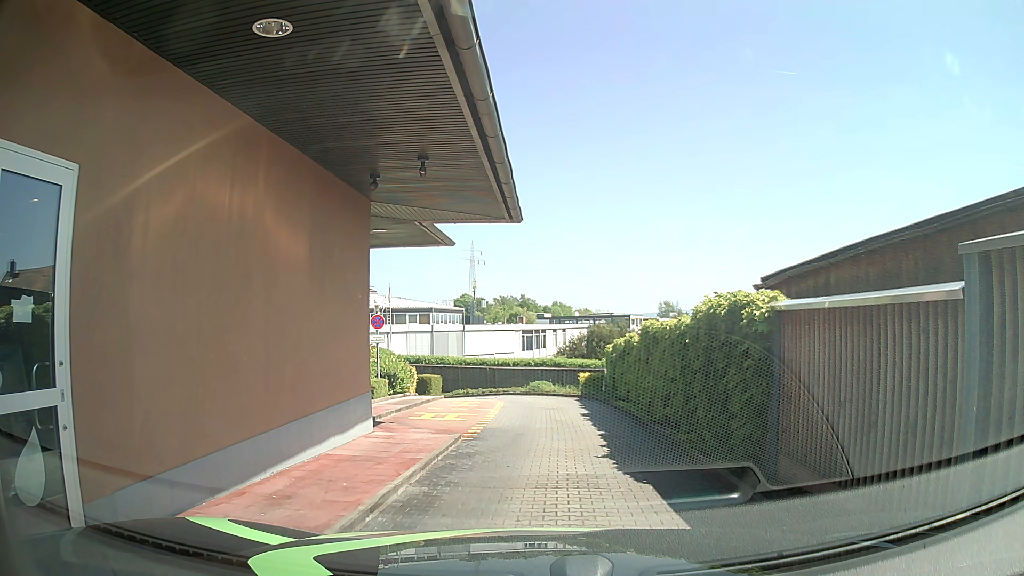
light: Day
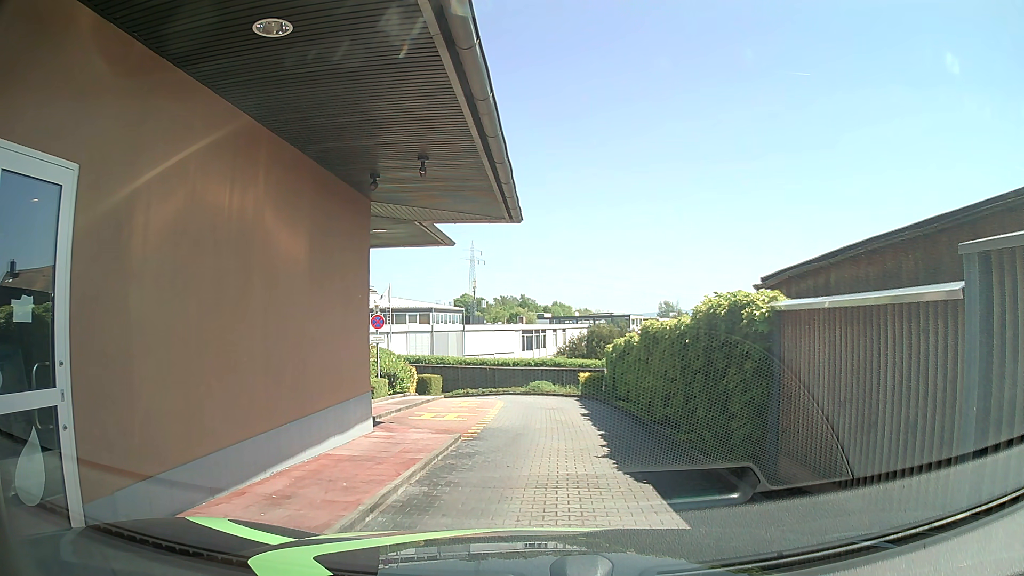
(0.0, 0.0) m; 0°
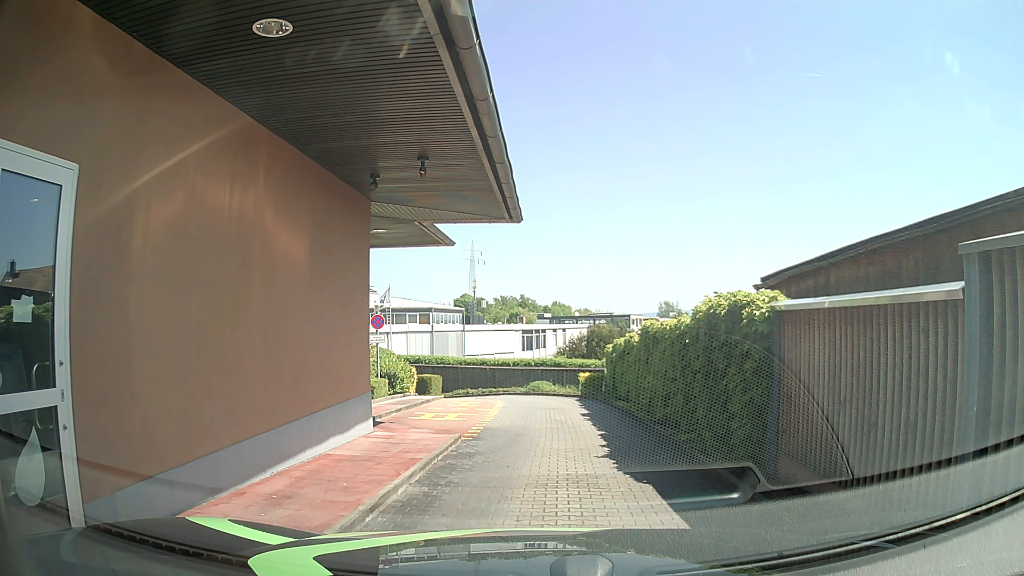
(0.0, 0.0) m; 0°
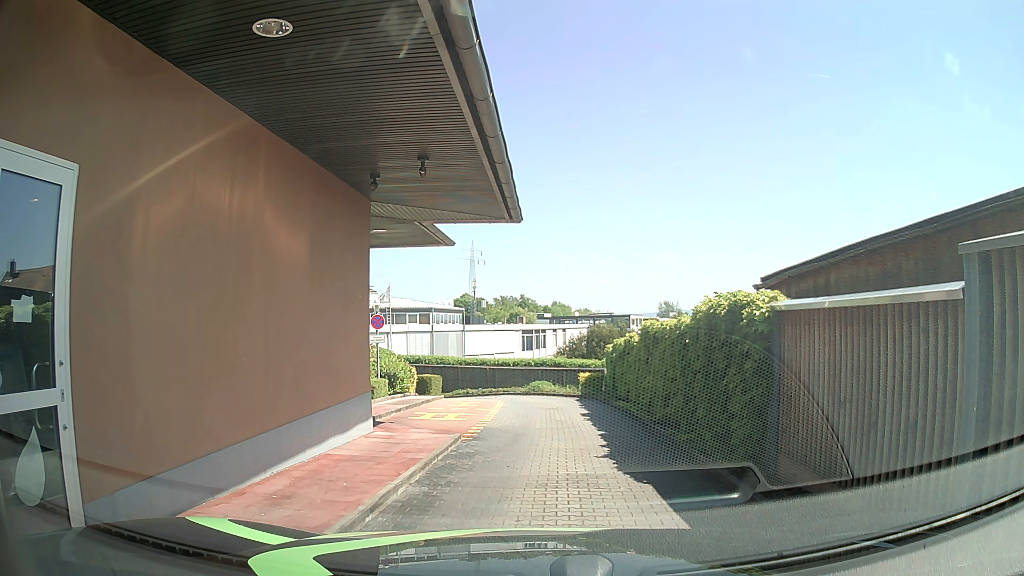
(0.0, 0.0) m; 0°
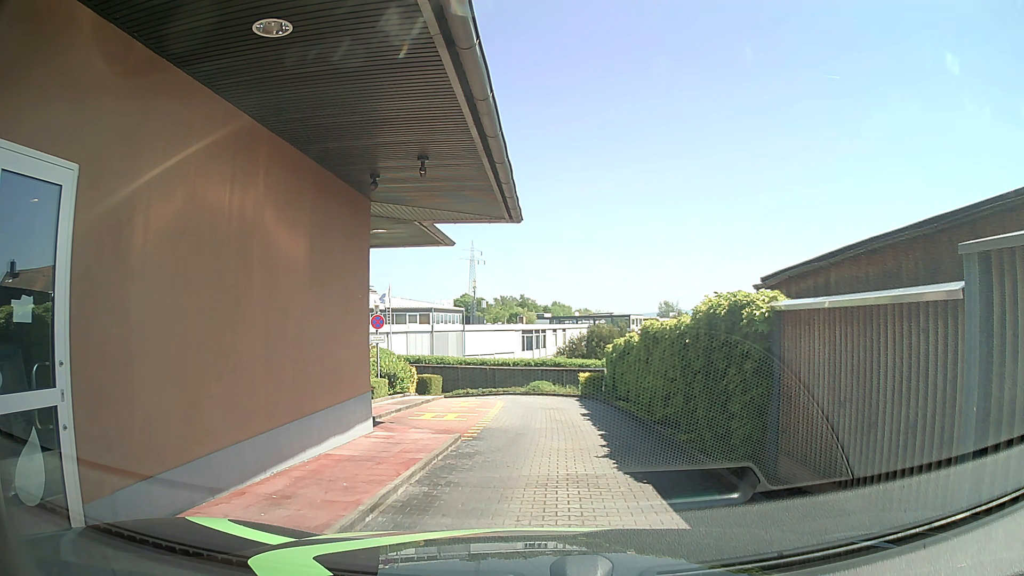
(0.0, 0.0) m; 0°
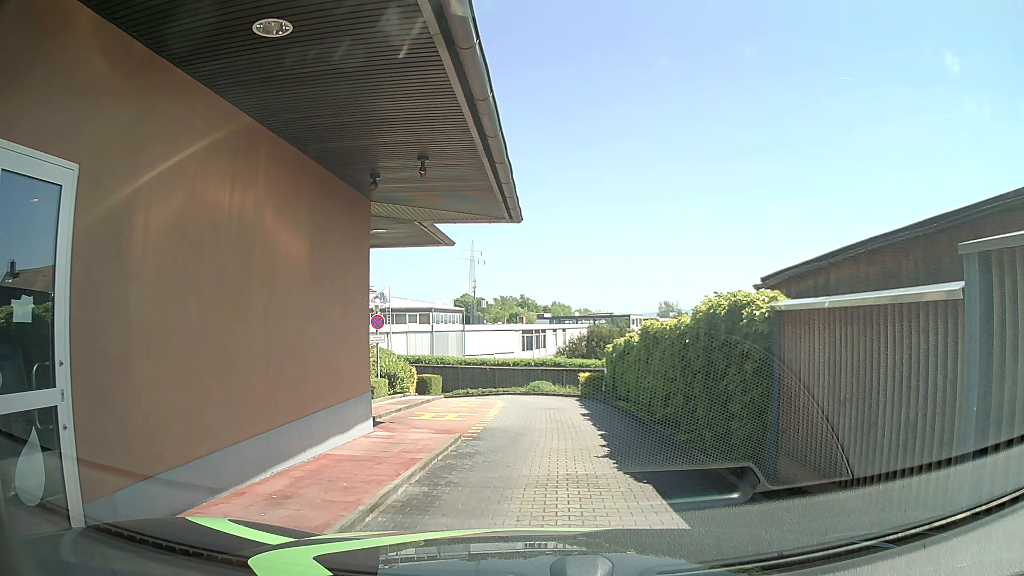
(0.0, 0.0) m; 0°
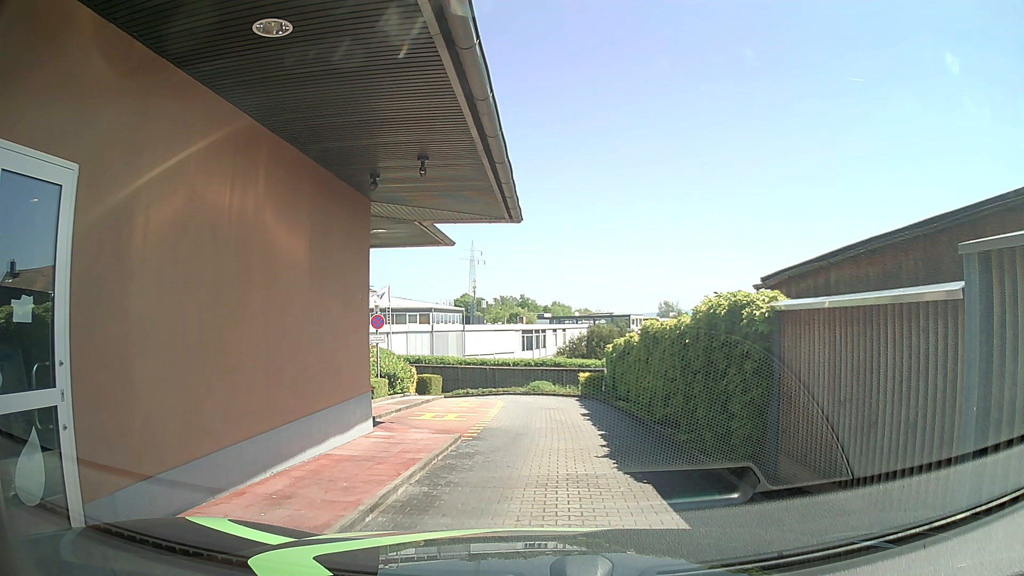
(0.0, 0.0) m; 0°
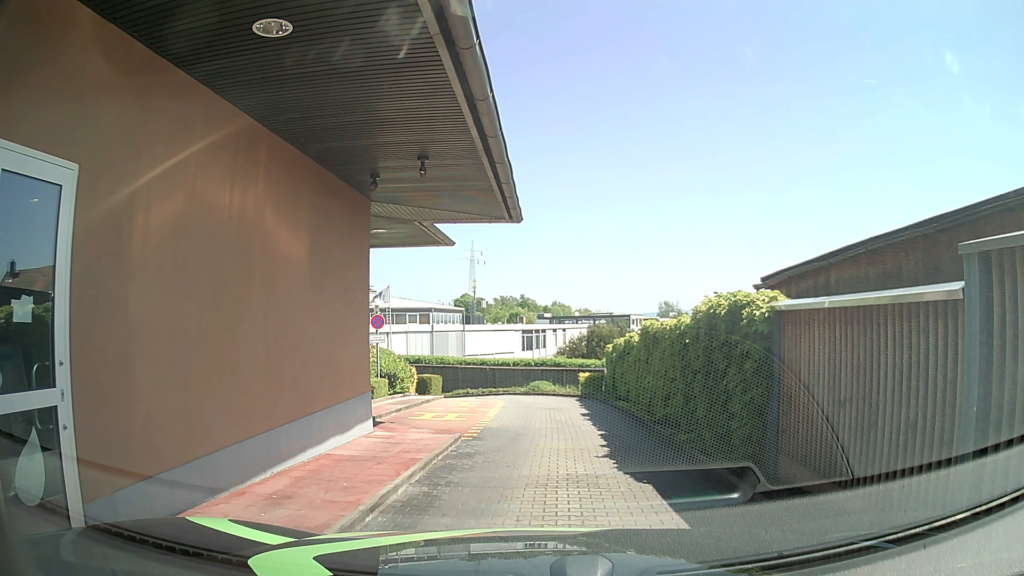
(0.0, 0.0) m; 0°
